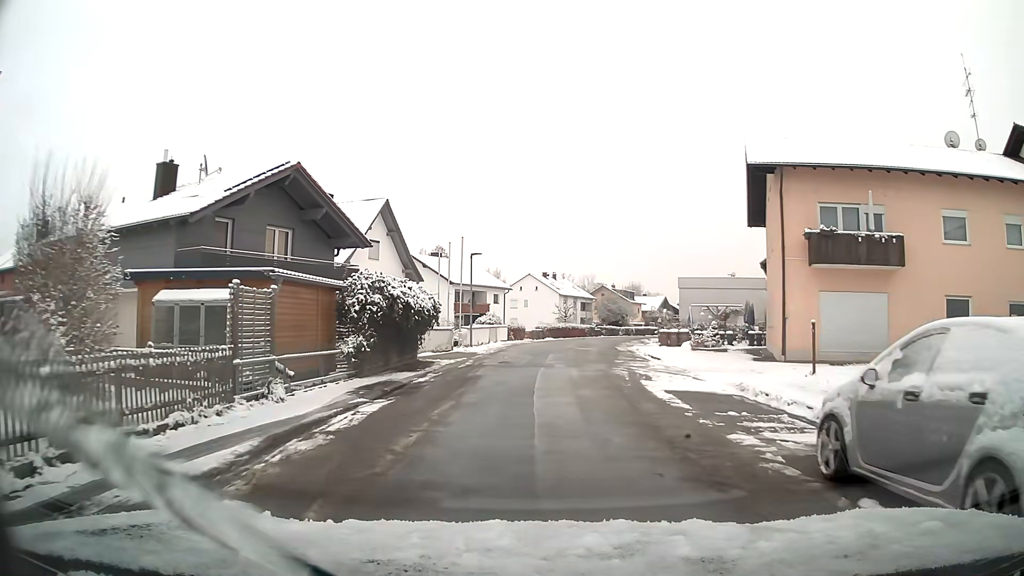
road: residential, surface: asphalt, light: Day
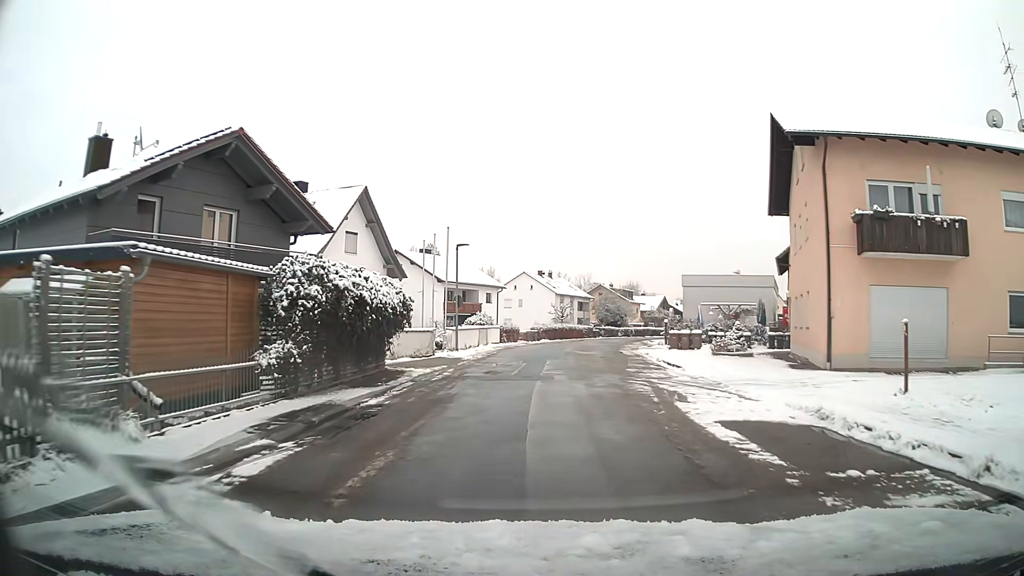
(0.0, +4.5) m; +1°
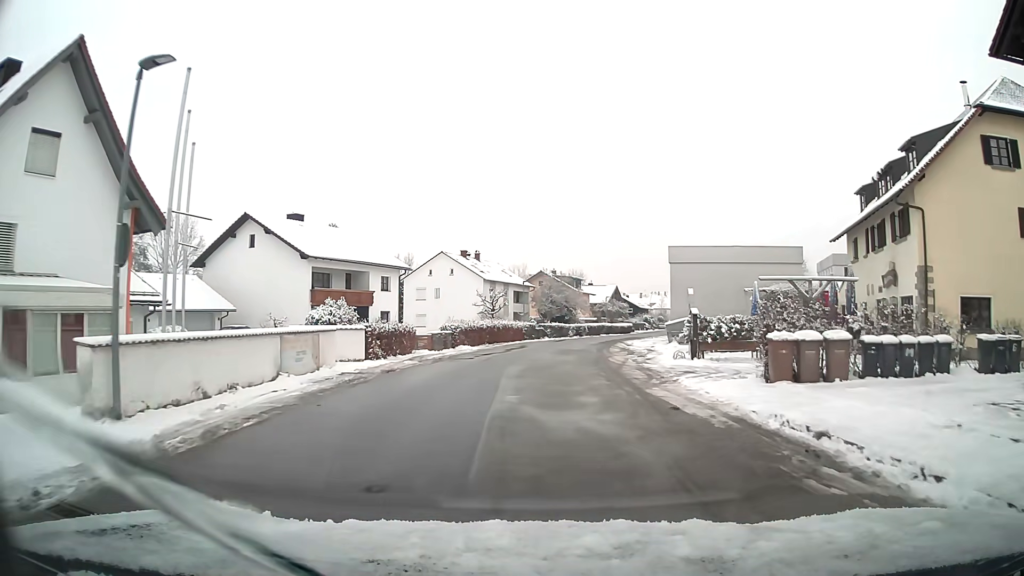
(+1.1, +23.7) m; +6°
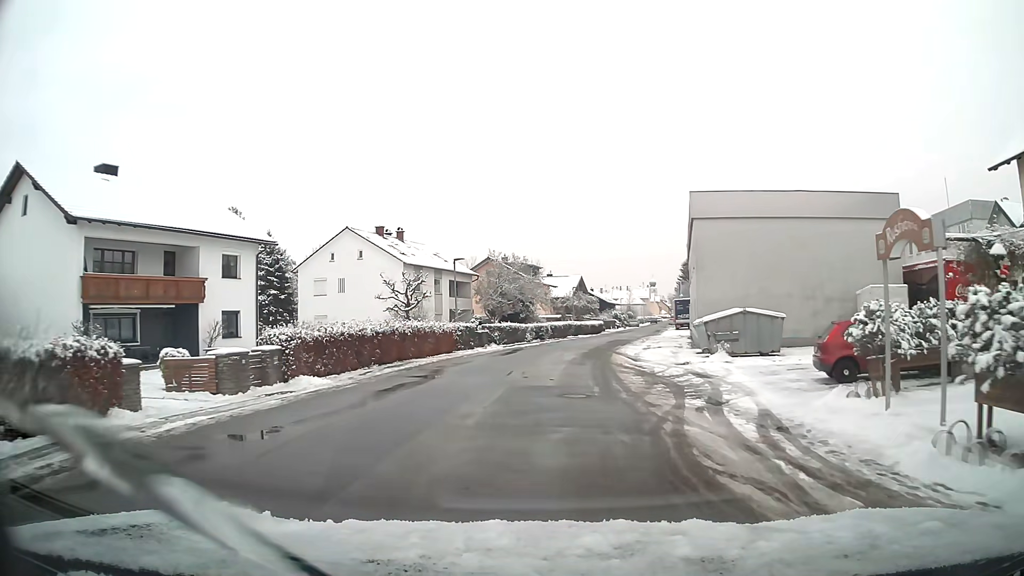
(+0.6, +20.4) m; +4°
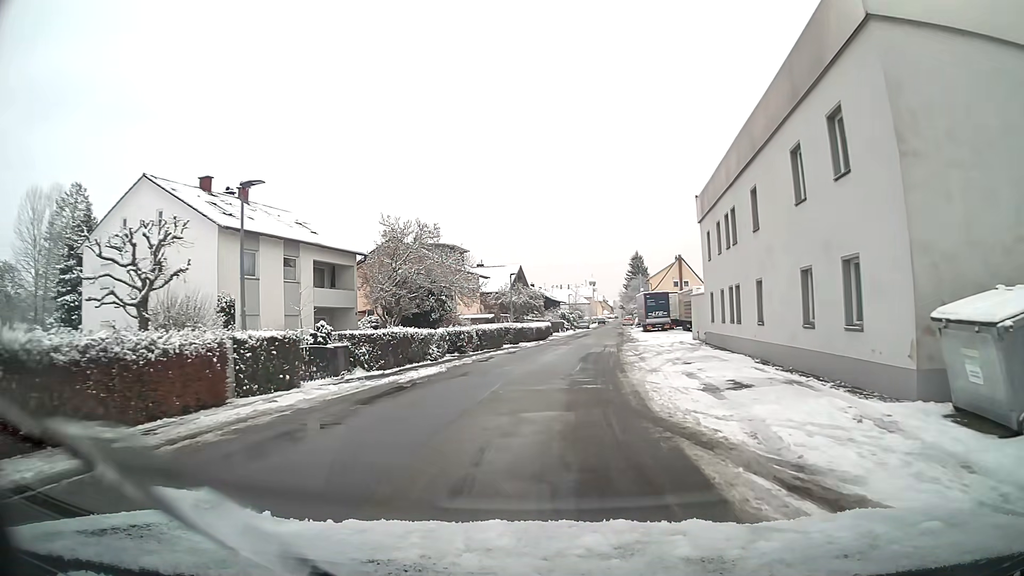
(+1.0, +21.5) m; +6°
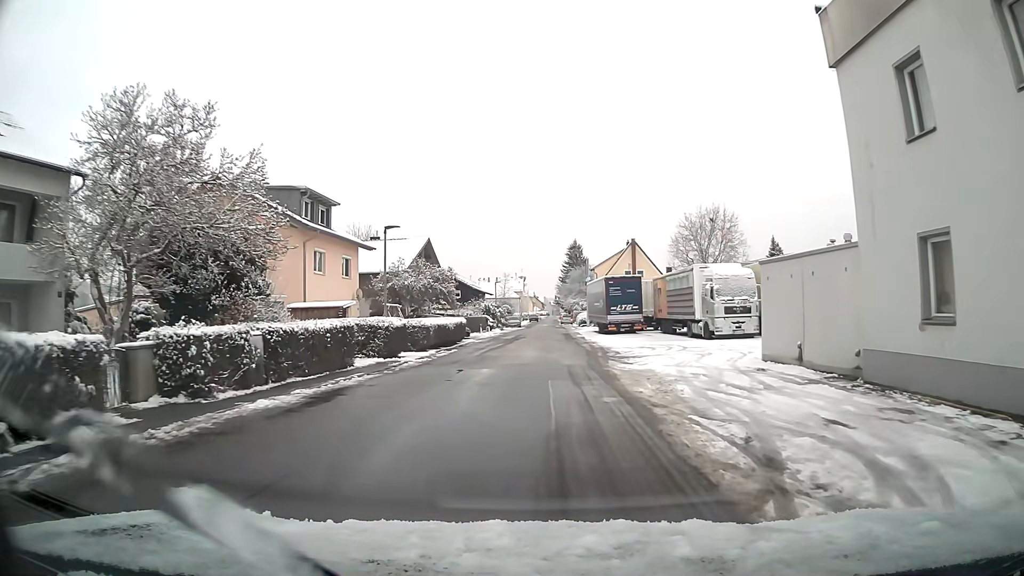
(+1.3, +22.1) m; +6°
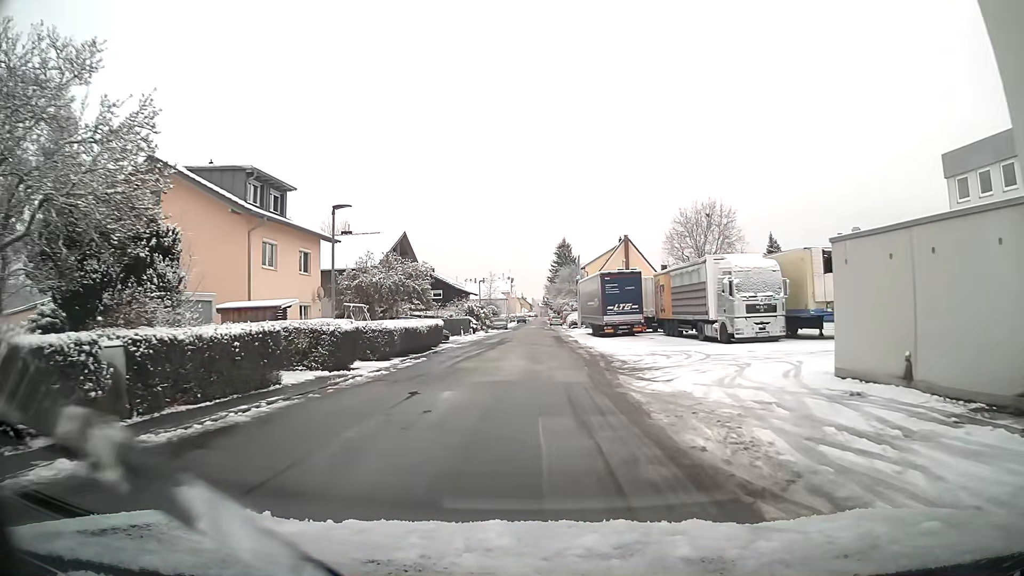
(0.0, +5.2) m; 0°
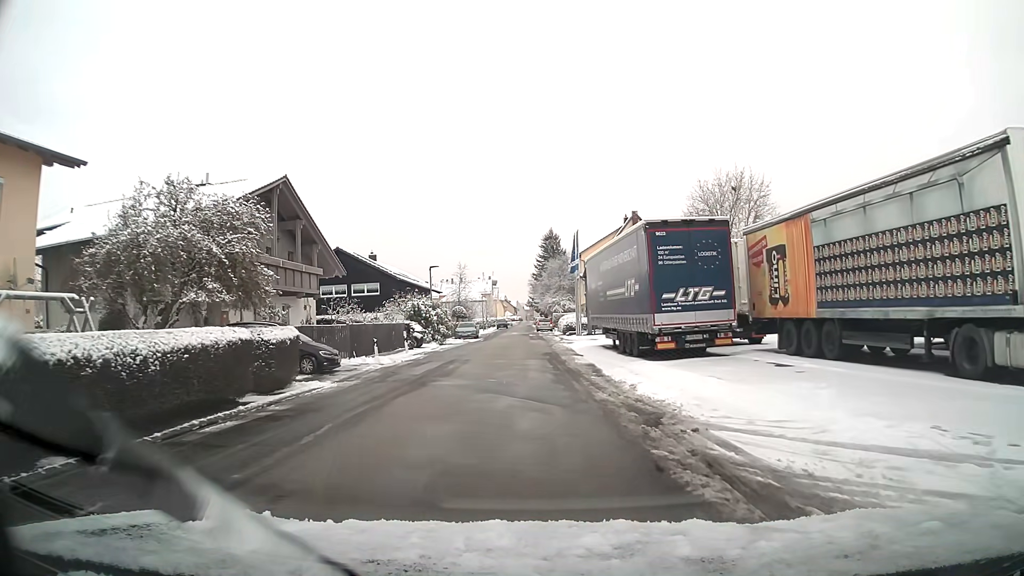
(+0.3, +22.2) m; +1°
(0, +10) (0, +20) (0, +30) (0, +40) (-1, +50) (-2, +60) (-2, +70) (-2, +80) (-2, +90) (-2, +100) m
